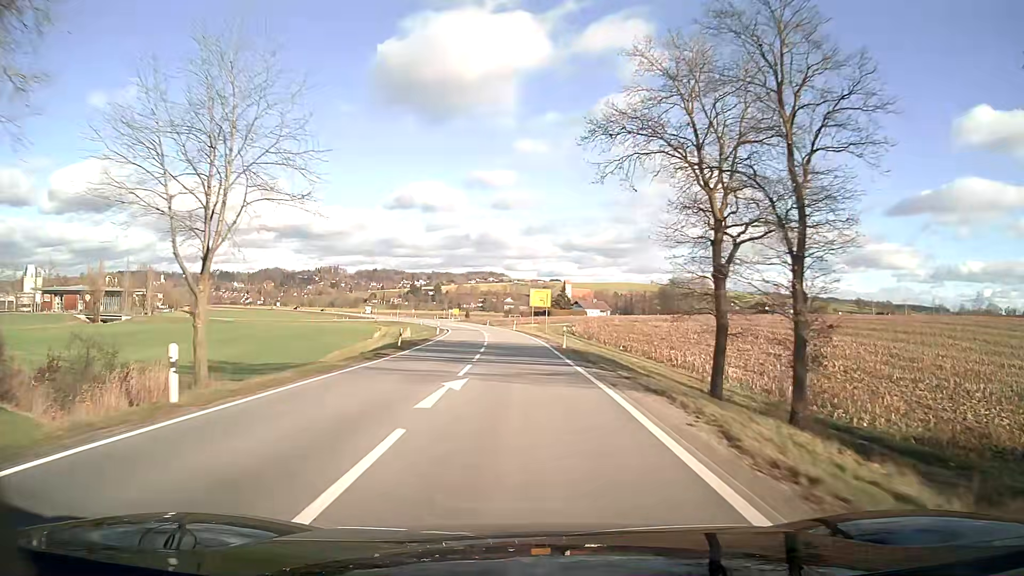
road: secondary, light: Day
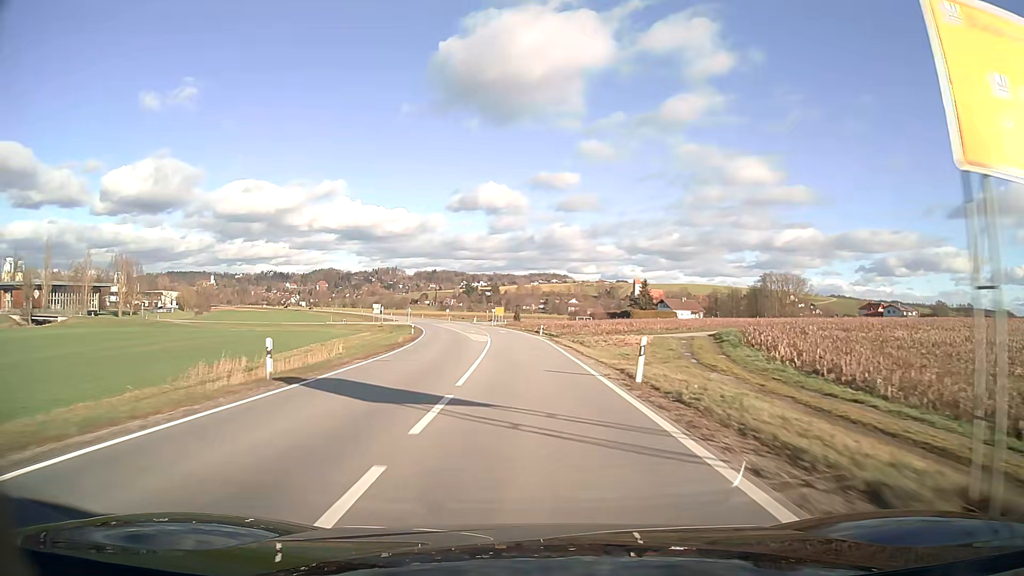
(-3.2, +62.0) m; -6°
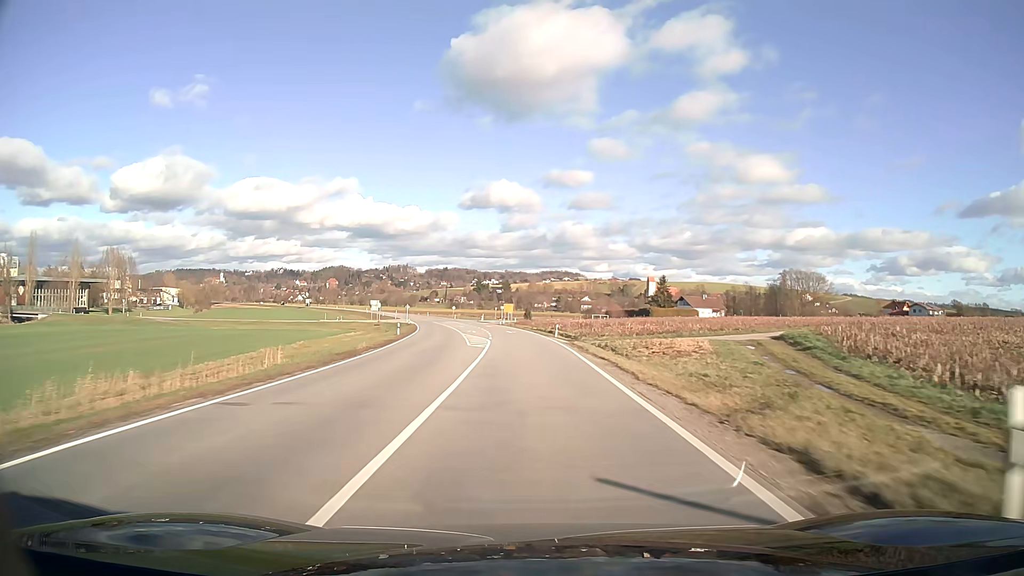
(-0.1, +12.5) m; -1°
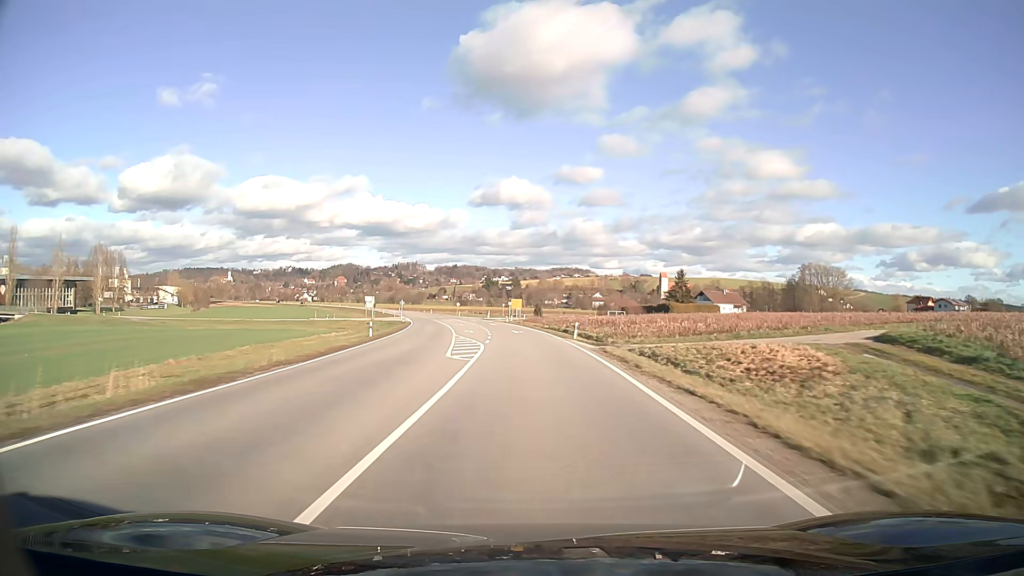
(-0.1, +12.5) m; -1°
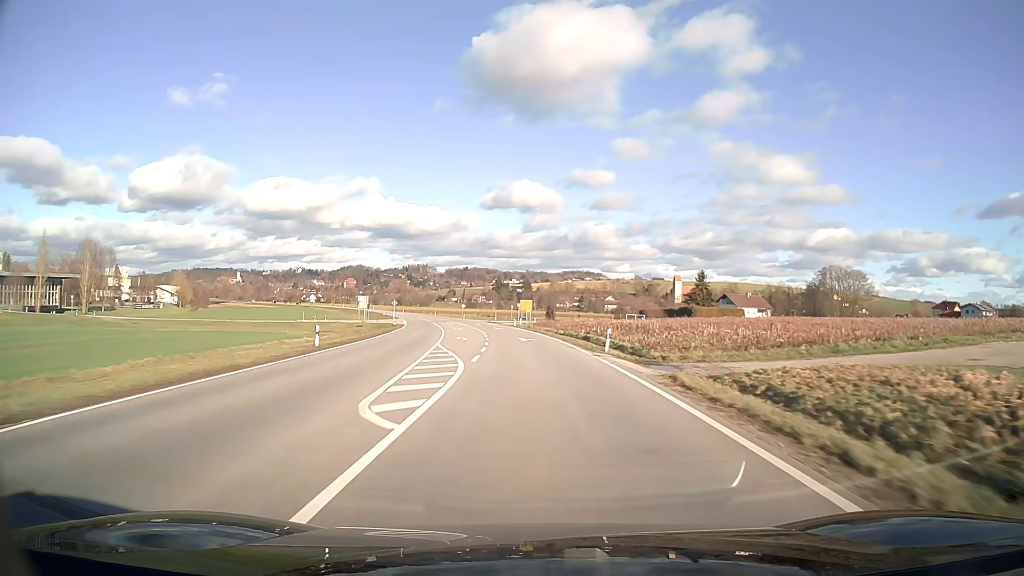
(-0.1, +12.6) m; -1°
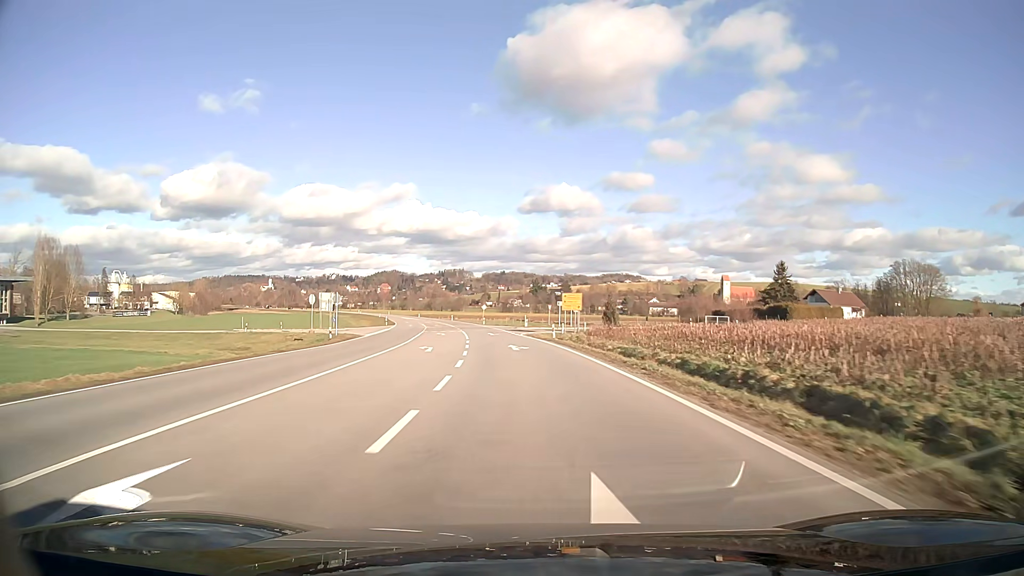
(-1.1, +37.6) m; -4°
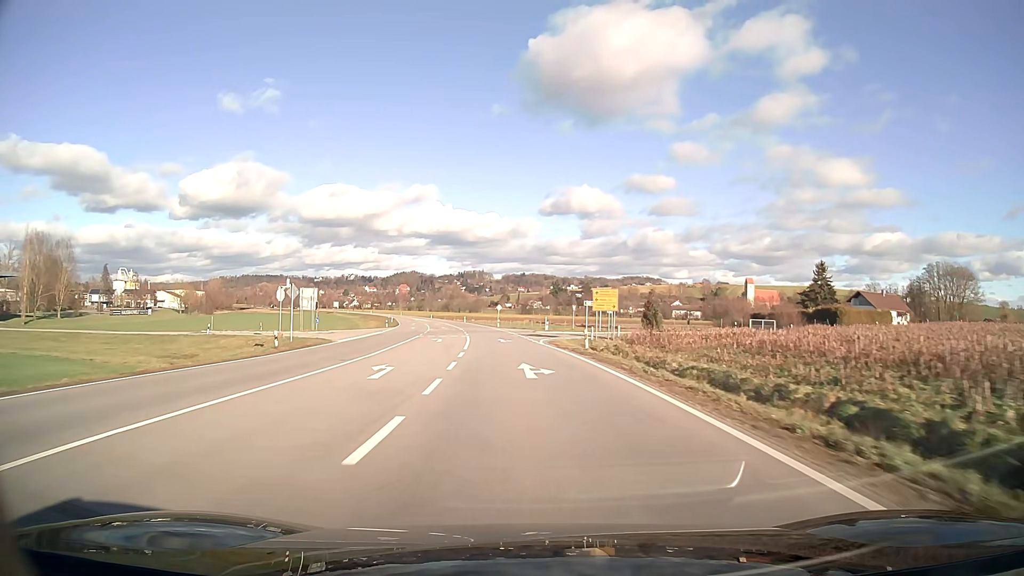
(-0.2, +12.5) m; -2°
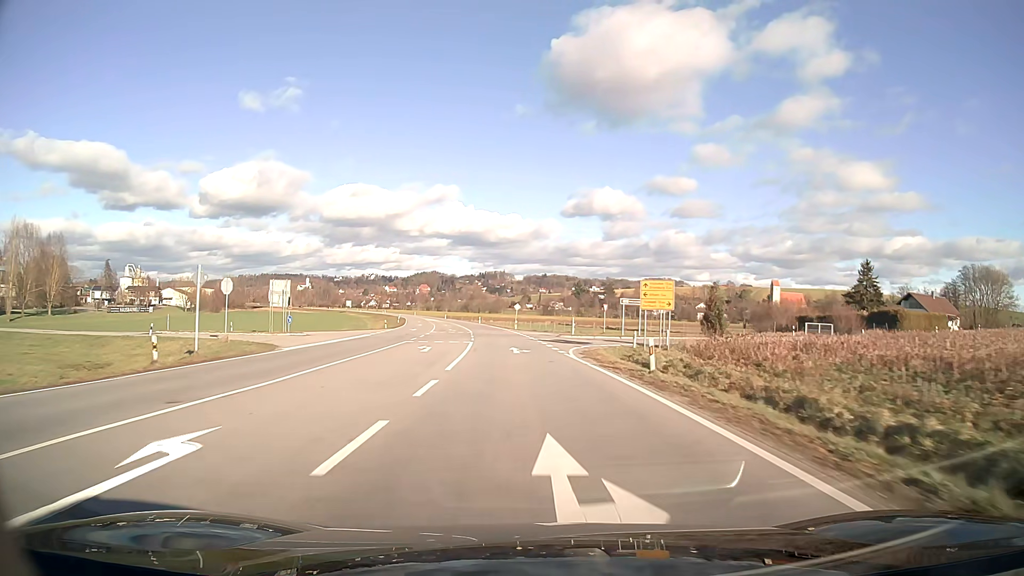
(-0.2, +12.5) m; -2°
